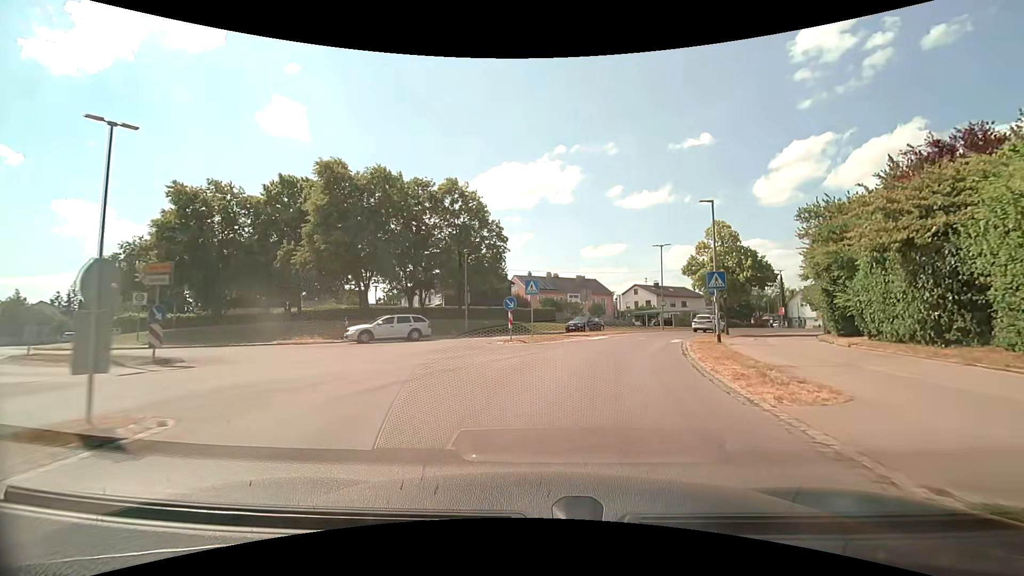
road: tertiary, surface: asphalt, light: Day
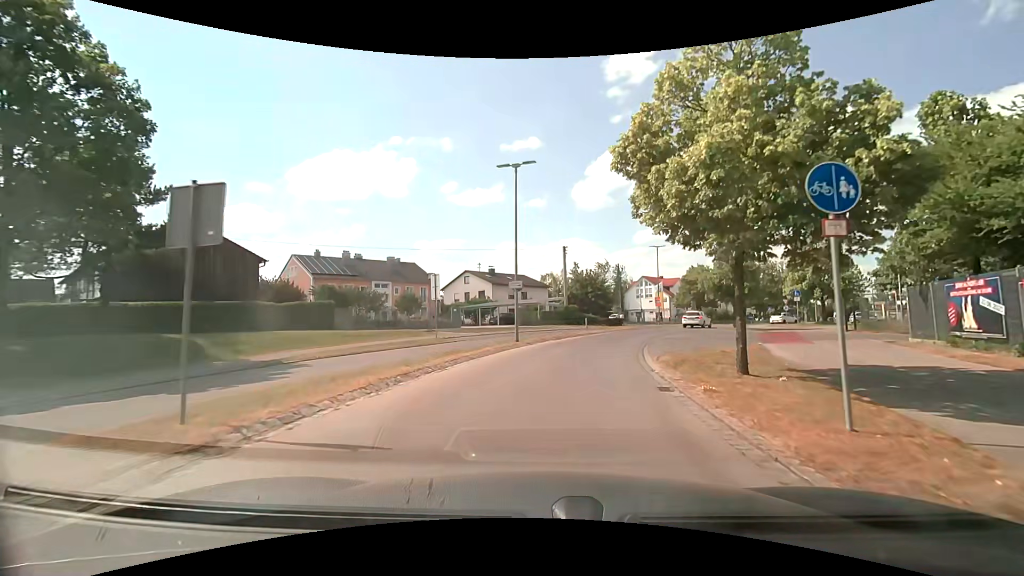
(+4.5, +25.1) m; +19°
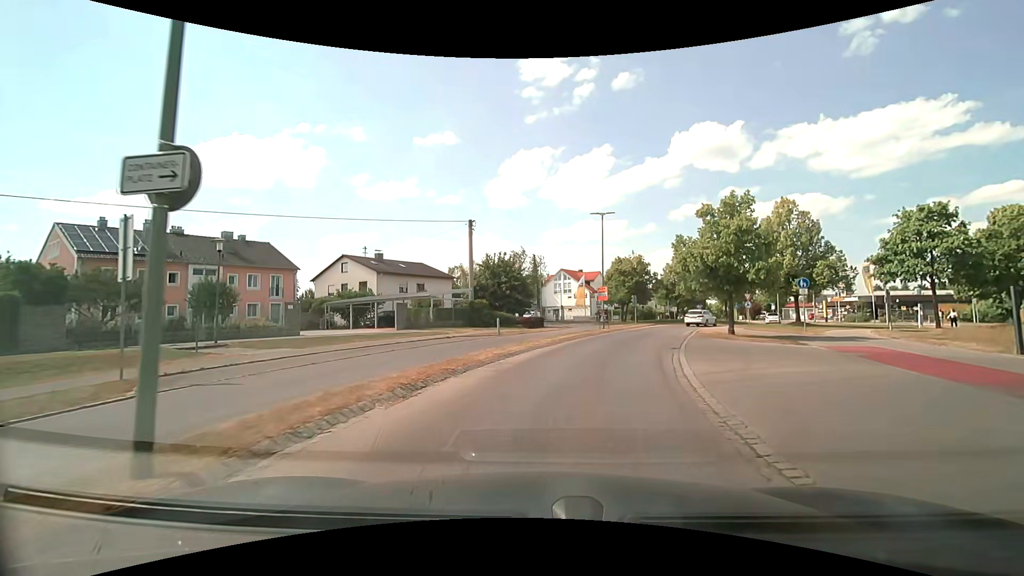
(+1.2, +16.6) m; +10°
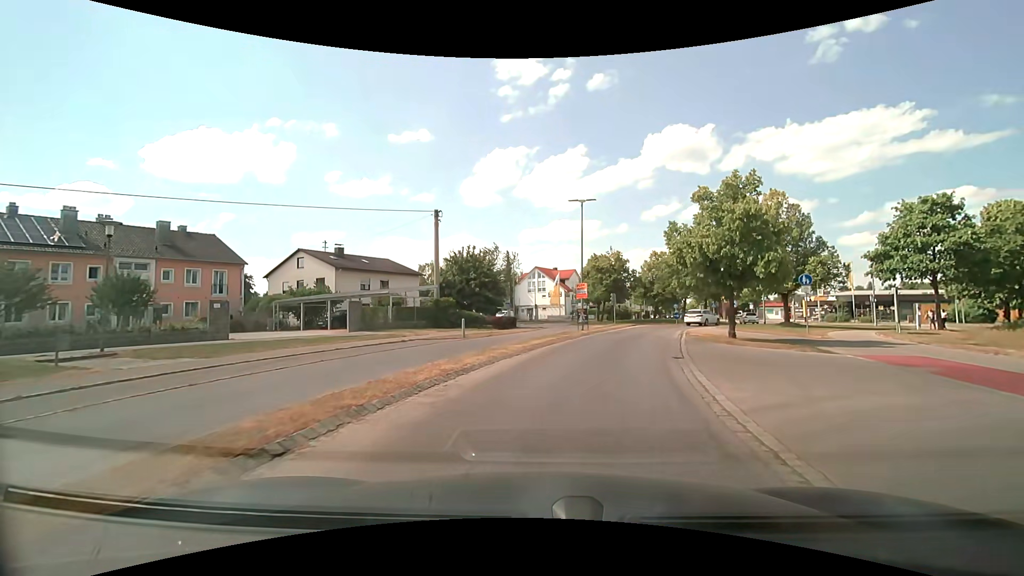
(+0.1, +4.0) m; +3°
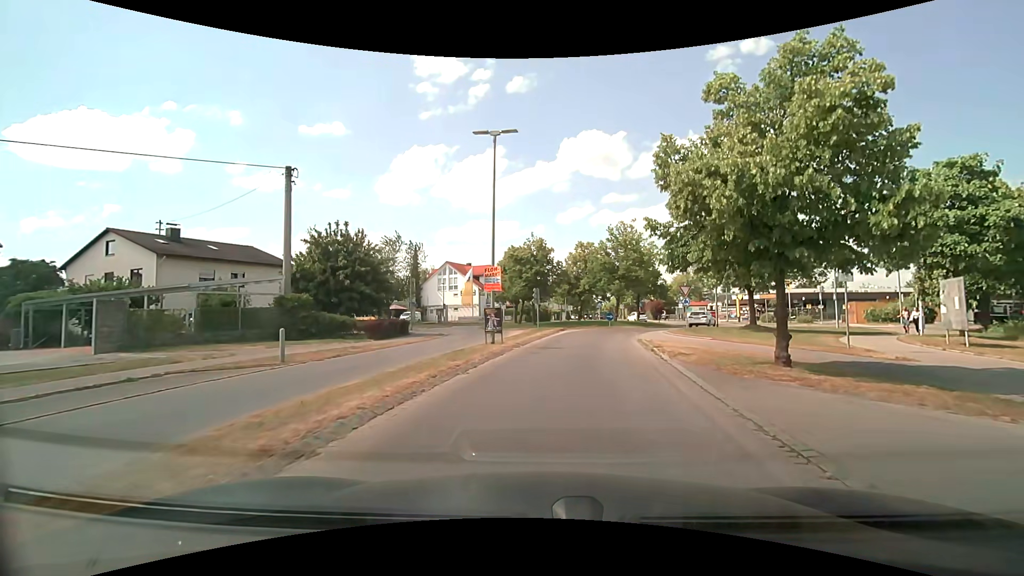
(+0.9, +11.5) m; +9°
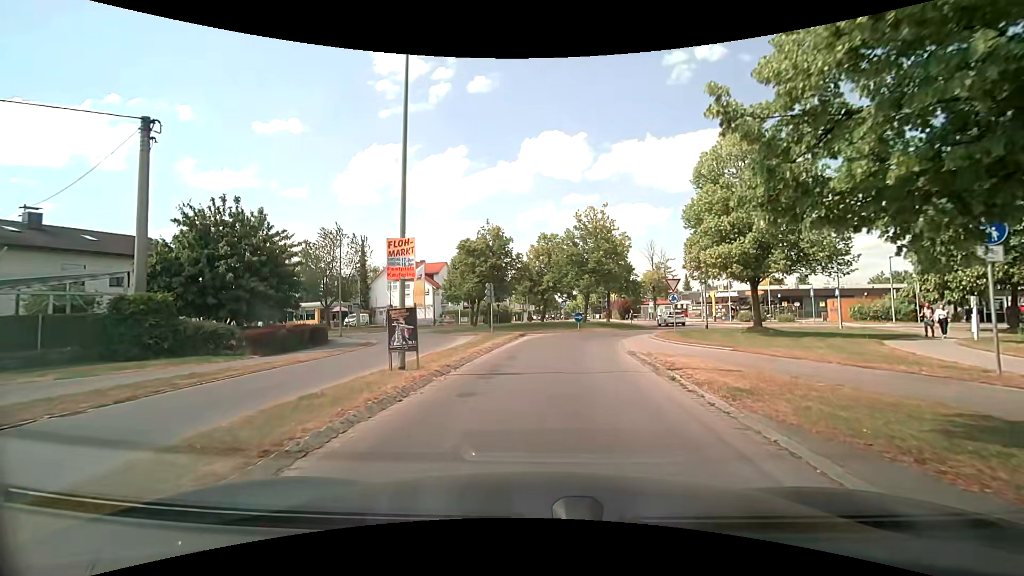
(+0.3, +7.1) m; +4°
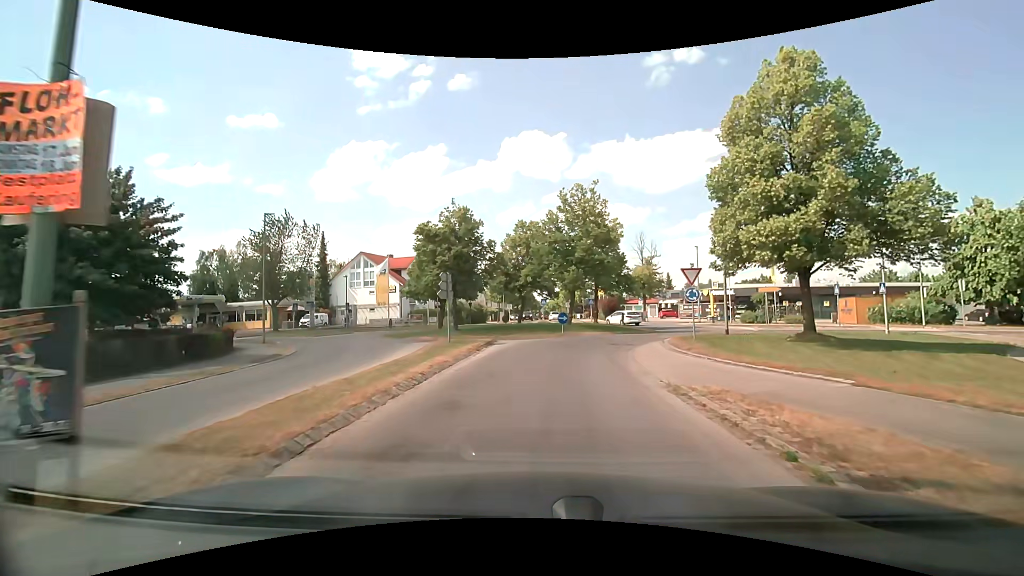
(+0.1, +7.3) m; +3°
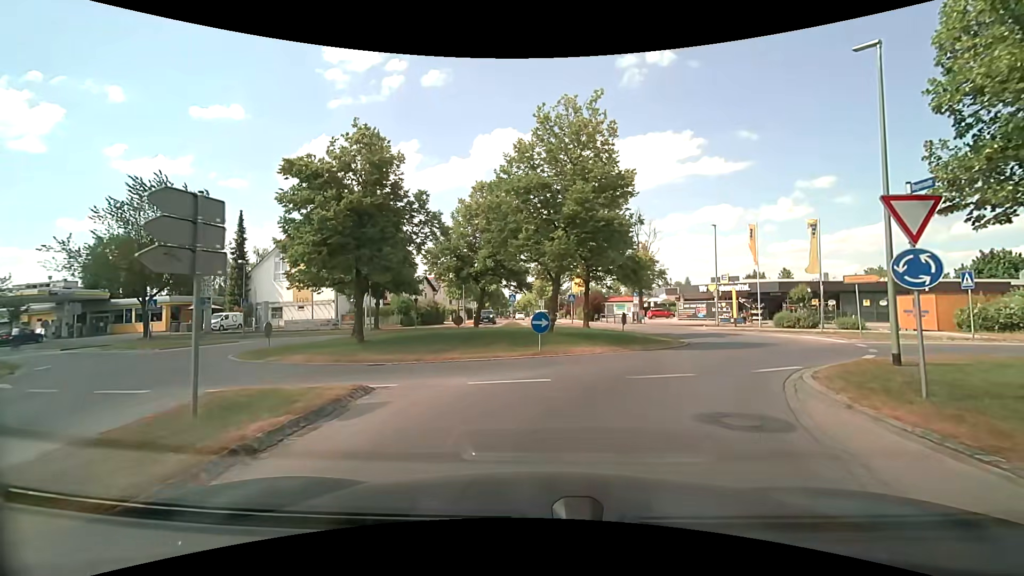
(+0.1, +13.5) m; +2°
(+1, +10) (+7, +18) (+17, +21) (+27, +20) (+36, +19) (+46, +18) (+56, +16) (+66, +15) (+76, +12) (+85, +8) m
